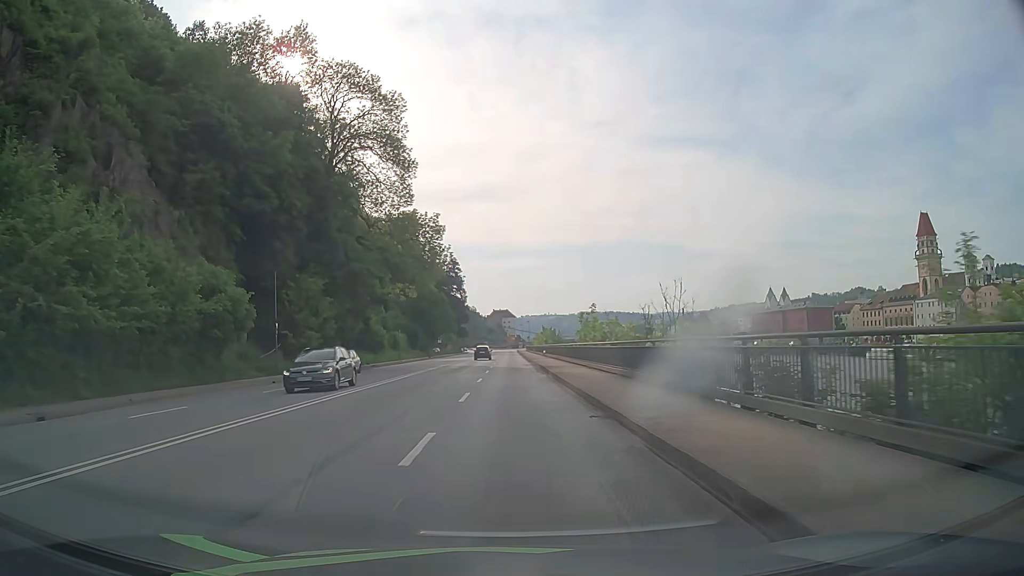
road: primary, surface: asphalt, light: Day
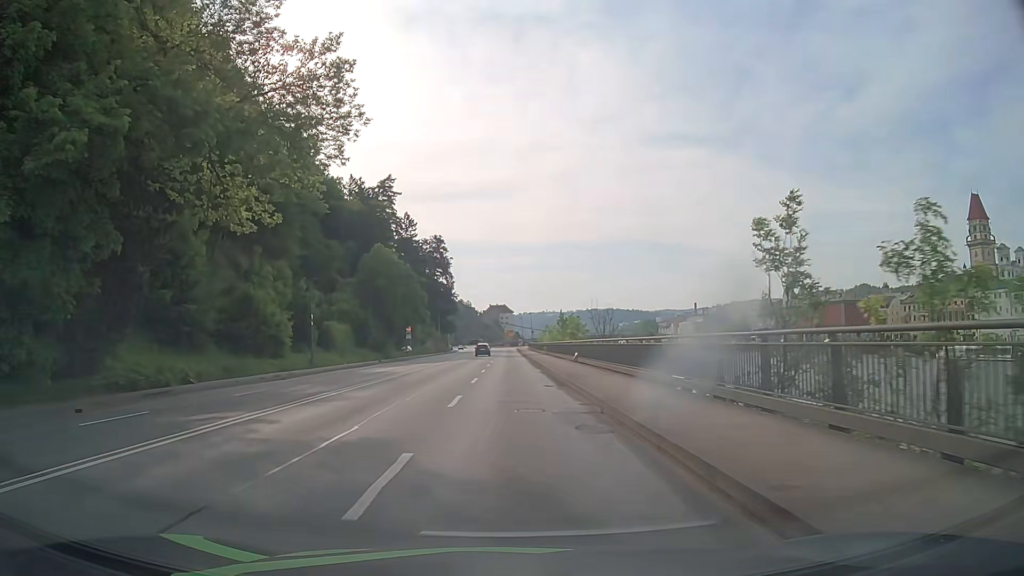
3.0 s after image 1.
(0.0, +38.4) m; 0°
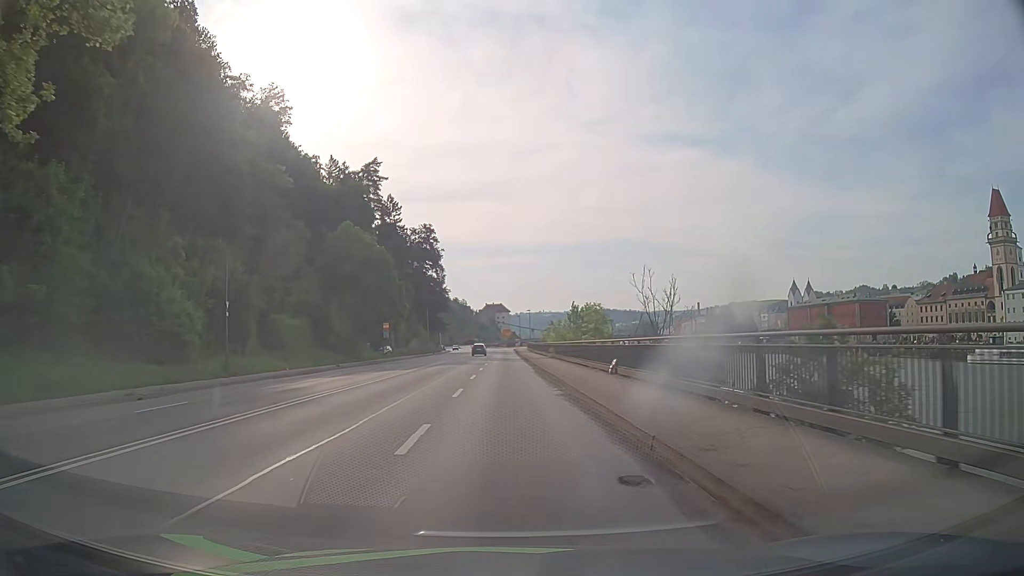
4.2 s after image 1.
(0.0, +15.0) m; 0°
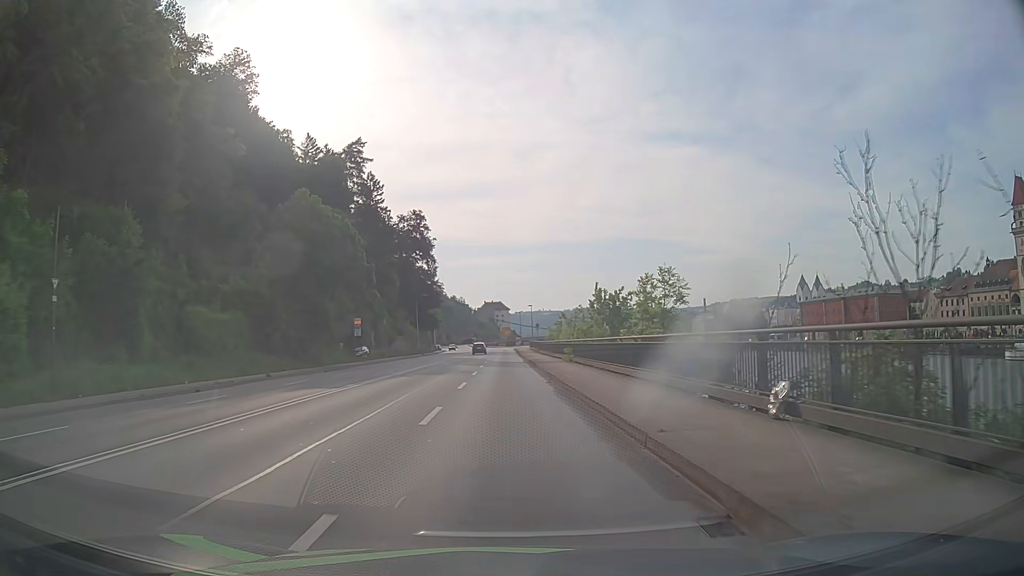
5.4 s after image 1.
(0.0, +15.0) m; 0°
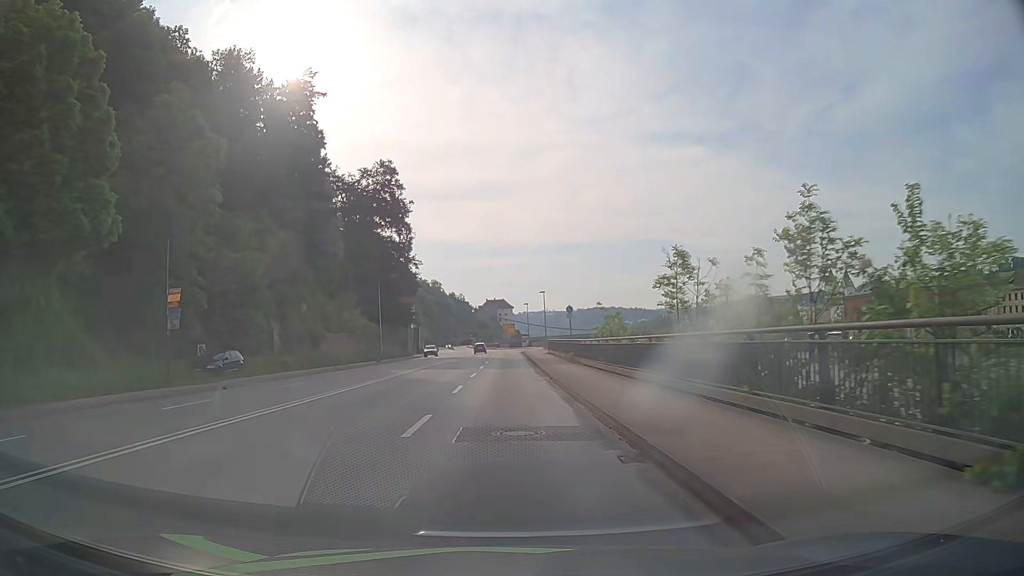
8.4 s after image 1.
(+0.2, +37.4) m; 0°
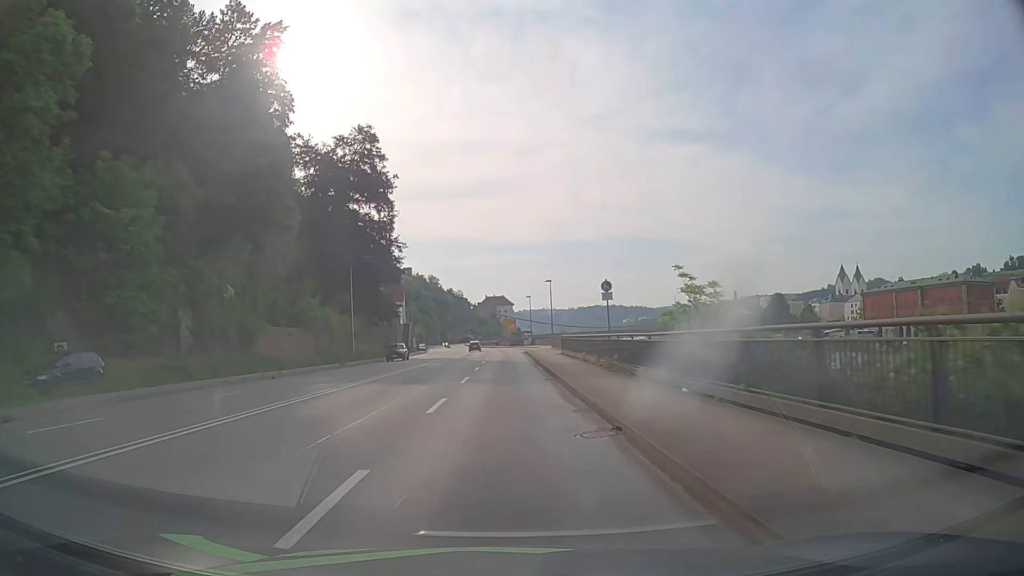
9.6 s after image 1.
(0.0, +14.9) m; 0°
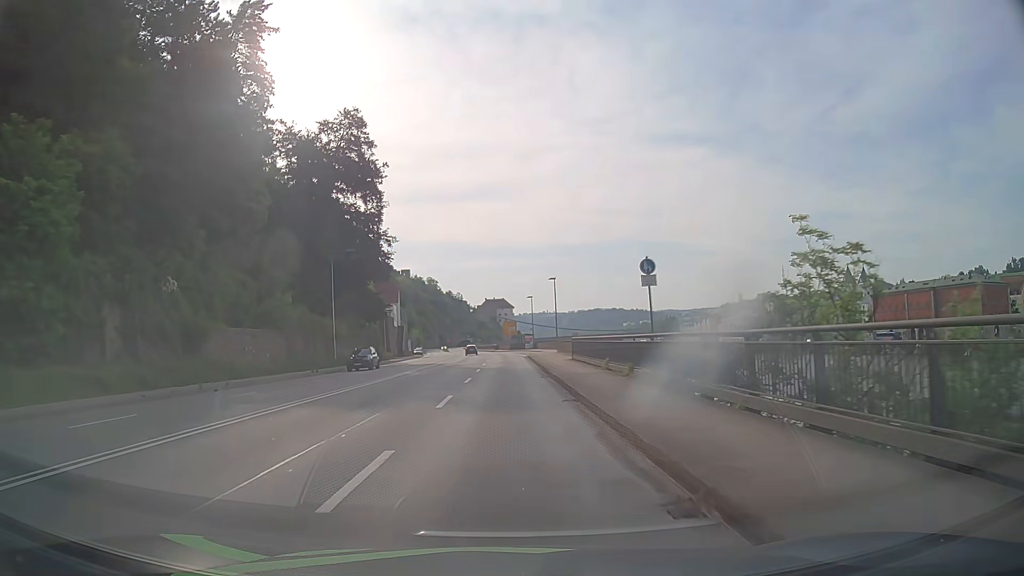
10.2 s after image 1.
(0.0, +7.5) m; 0°
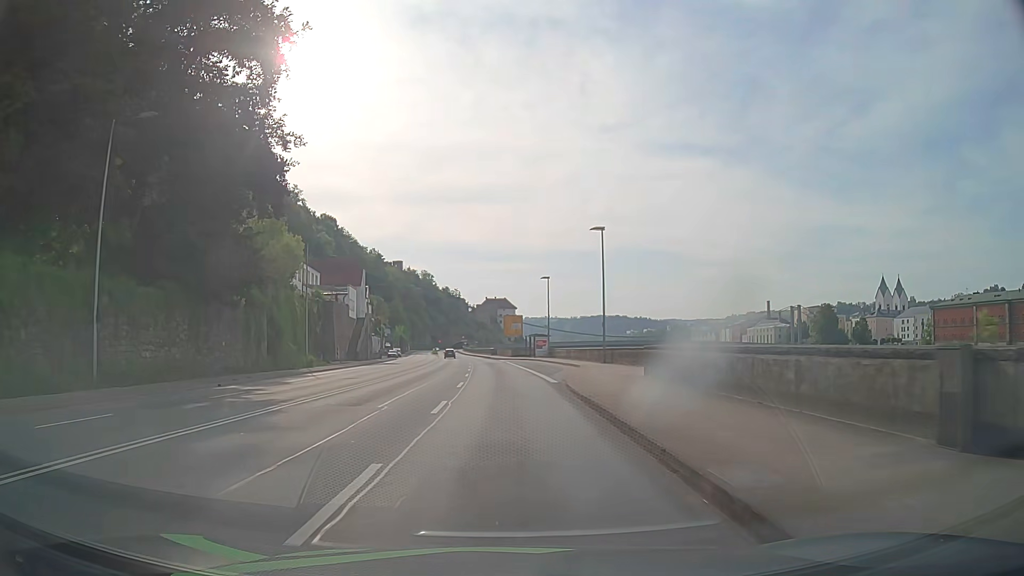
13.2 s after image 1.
(0.0, +37.1) m; 0°
(0, +10) (0, +20) (0, +30) (0, +40) (-1, +50) (-1, +60) (-2, +70) (-3, +80) (-4, +90) (-5, +100) m
